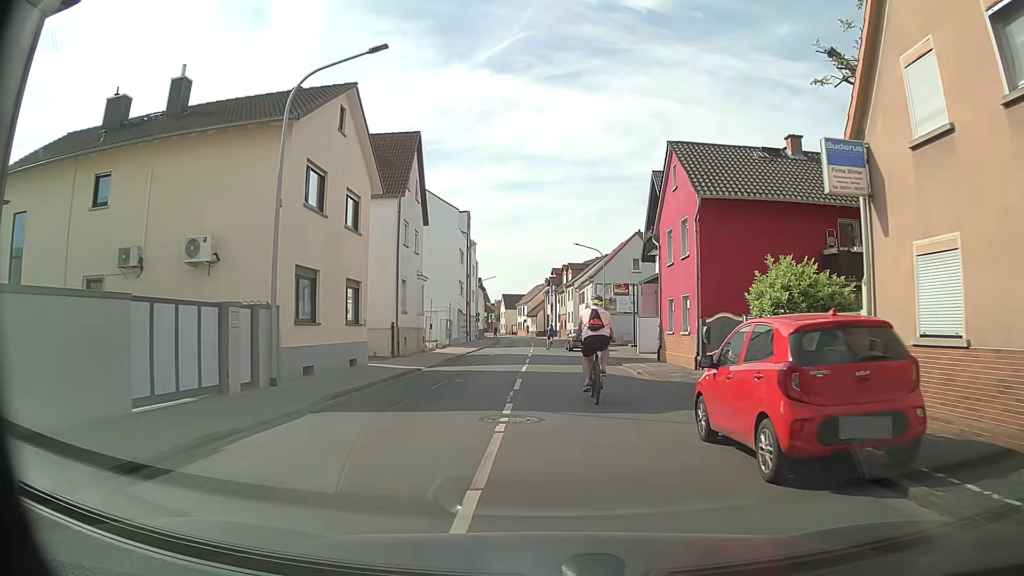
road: tertiary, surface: asphalt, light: Day
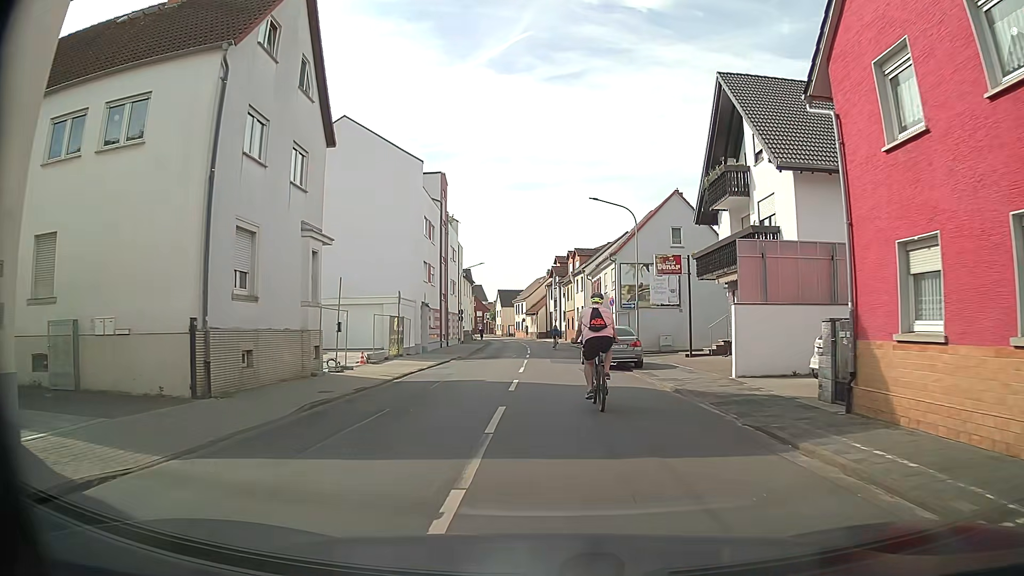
(0.0, +18.1) m; 0°
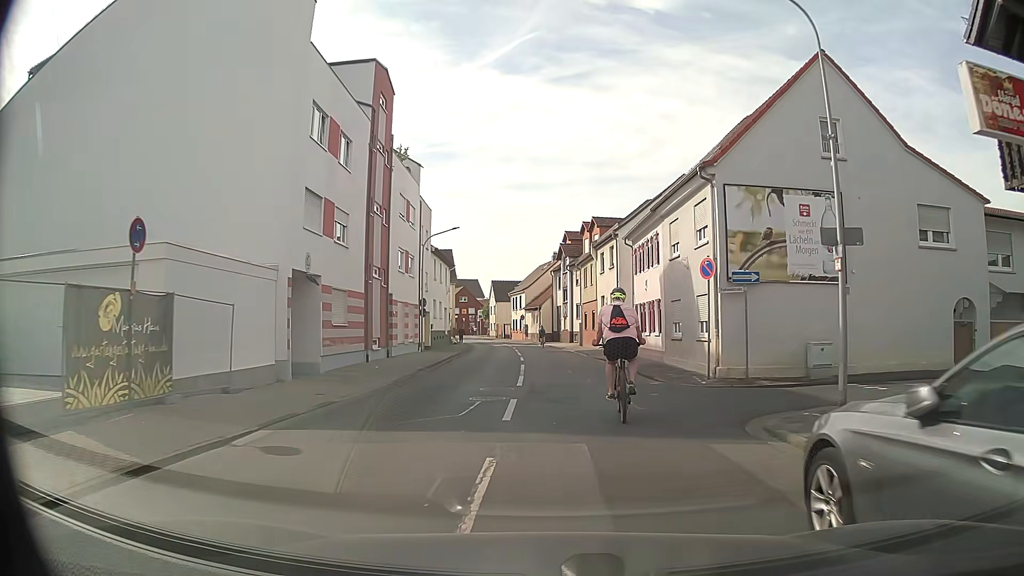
(-0.4, +22.6) m; -1°
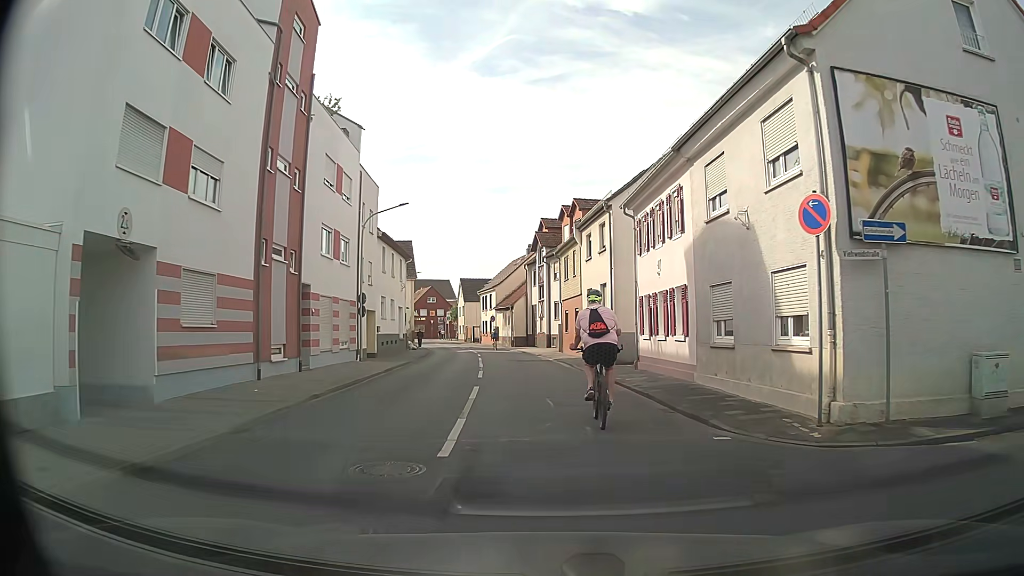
(+0.2, +8.9) m; +2°
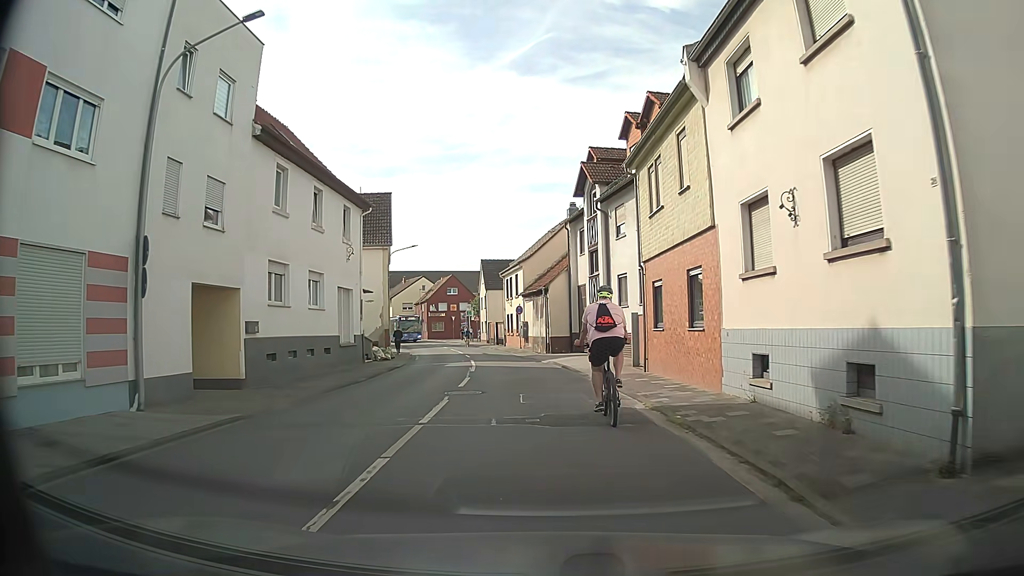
(-0.4, +21.6) m; -3°
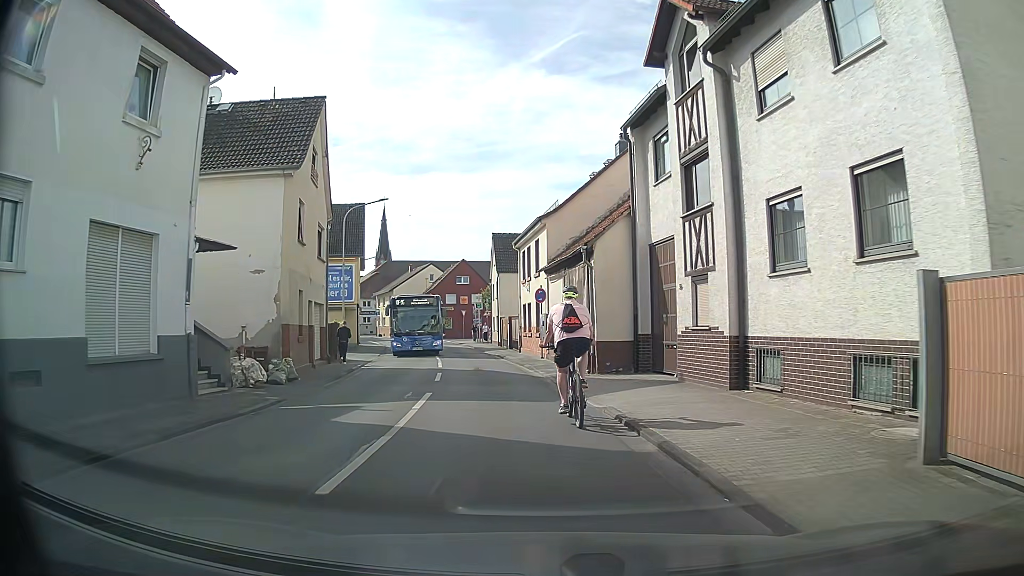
(-0.4, +17.1) m; -2°
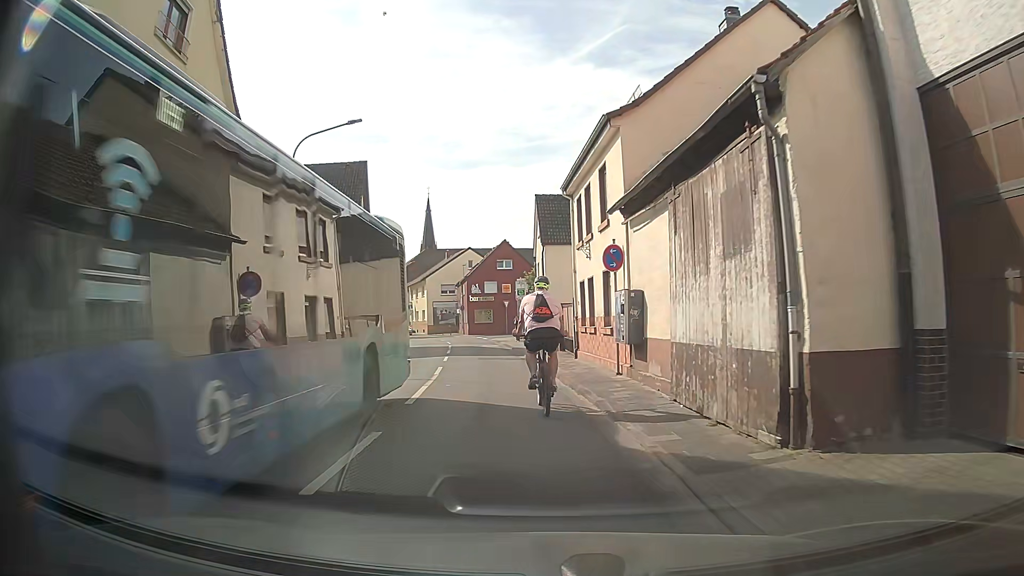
(-0.5, +12.5) m; -5°
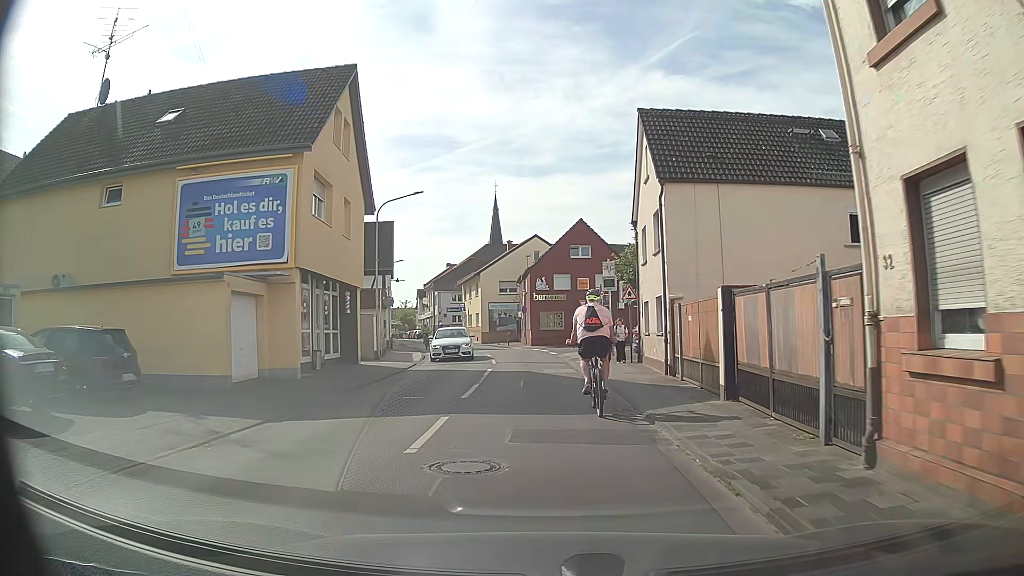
(-0.9, +16.1) m; -6°
